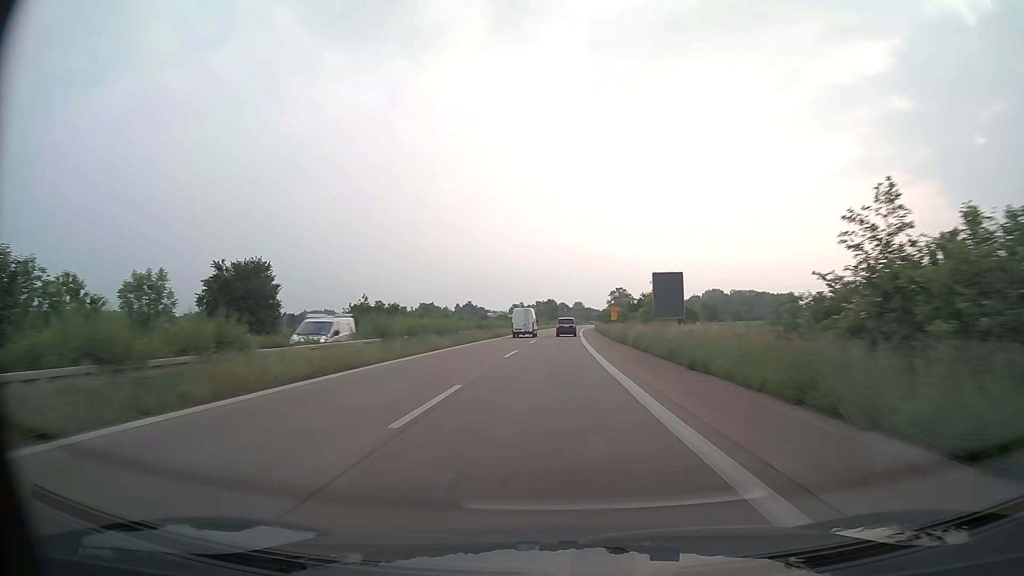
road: trunk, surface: asphalt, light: Day
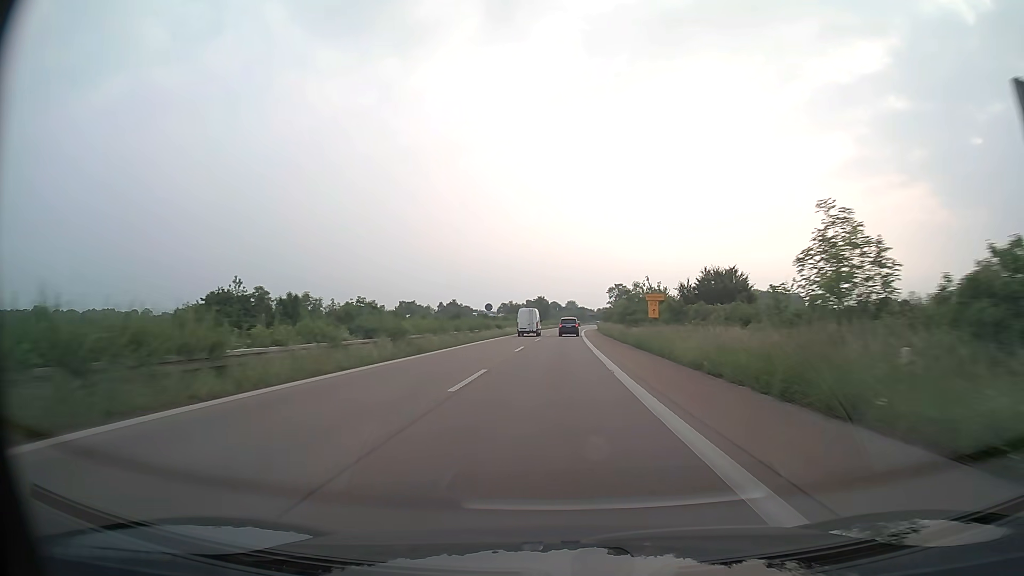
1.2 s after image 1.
(+0.2, +31.7) m; +1°
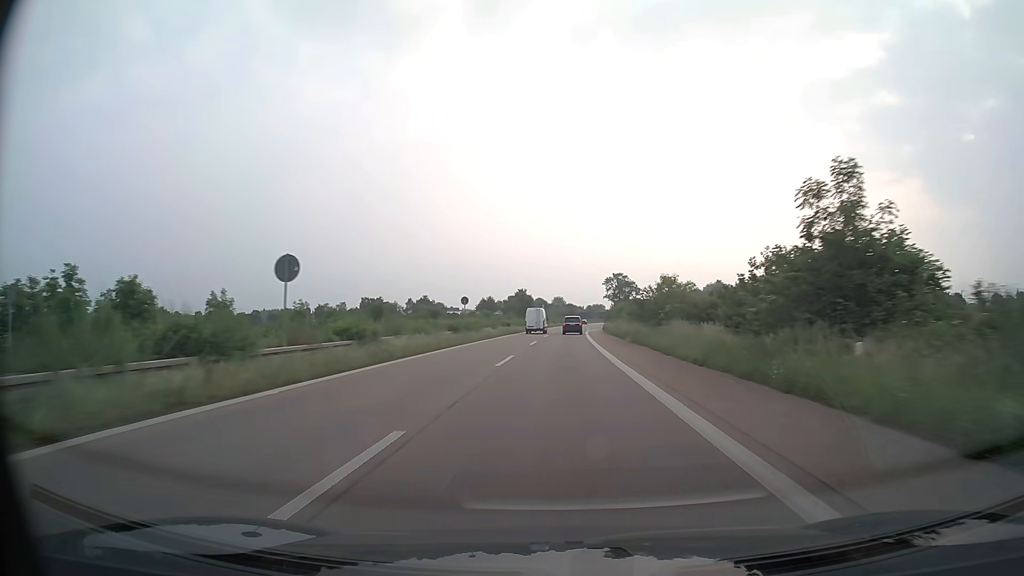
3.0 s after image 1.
(+0.5, +47.3) m; +1°
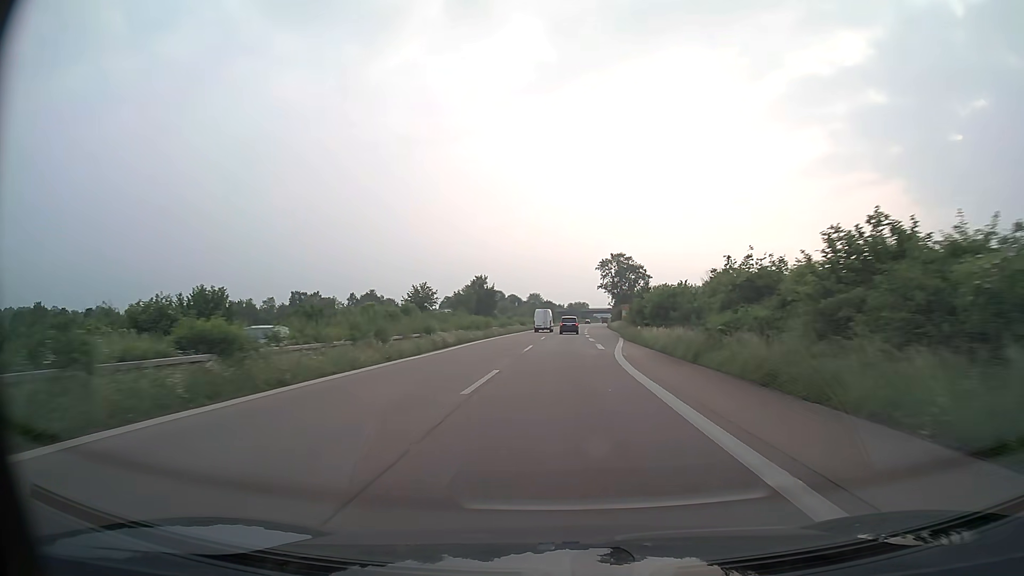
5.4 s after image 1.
(+1.1, +62.2) m; +2°
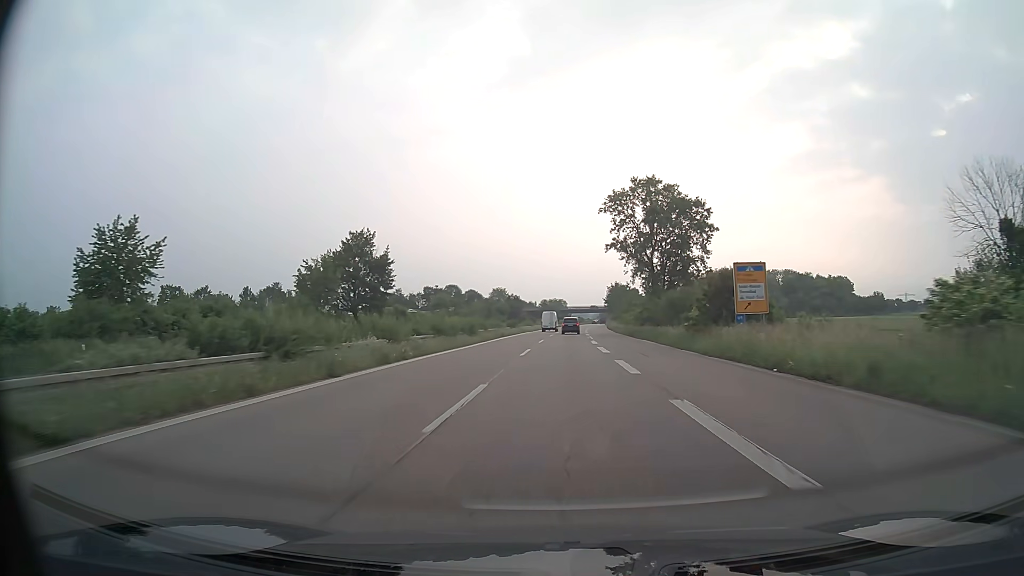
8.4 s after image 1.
(+1.4, +76.4) m; +2°
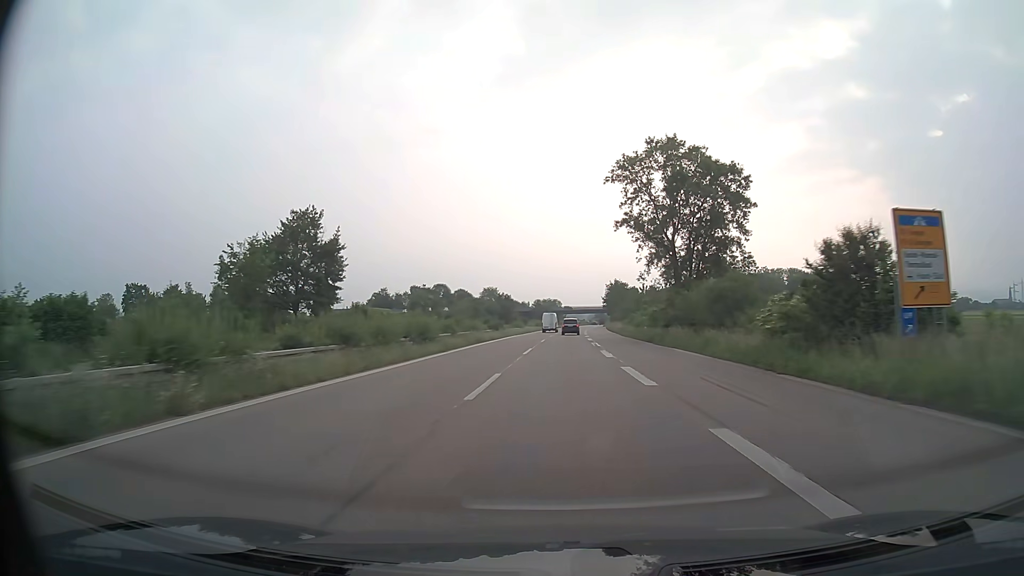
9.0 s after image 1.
(+0.1, +15.1) m; +1°
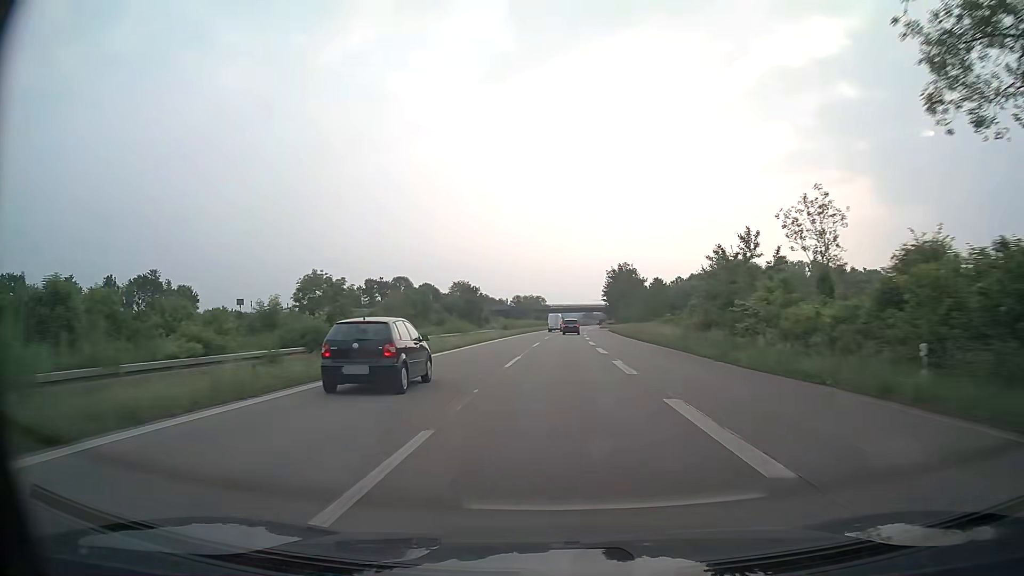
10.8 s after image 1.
(+0.5, +45.2) m; +1°
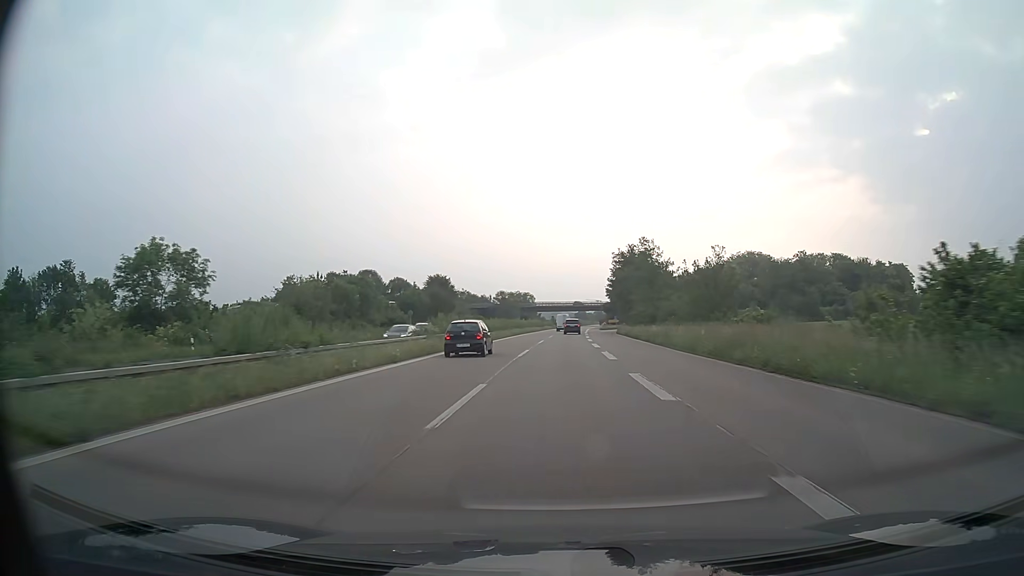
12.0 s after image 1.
(+0.2, +30.2) m; +1°
(0, +10) (0, +20) (0, +30) (0, +40) (+1, +50) (+1, +60) (+1, +70) (+2, +80) (+2, +90) (+3, +100) m
